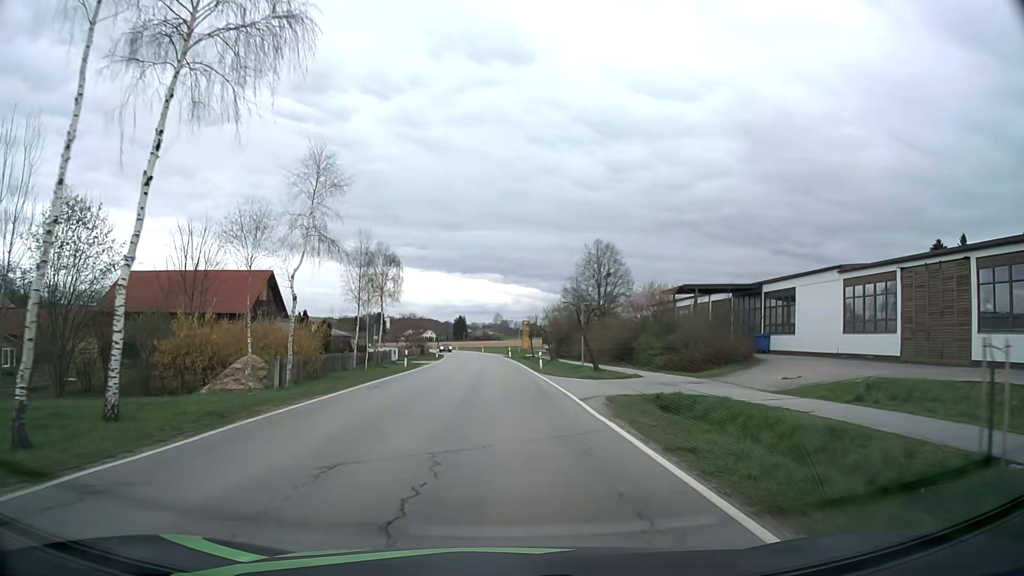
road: secondary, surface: asphalt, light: Day
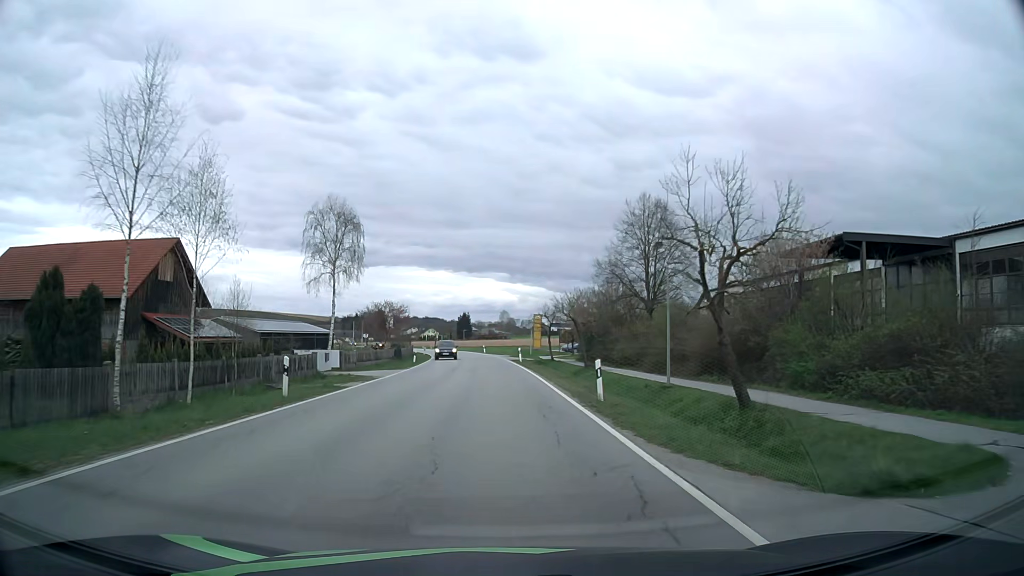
(0.0, +22.7) m; -1°
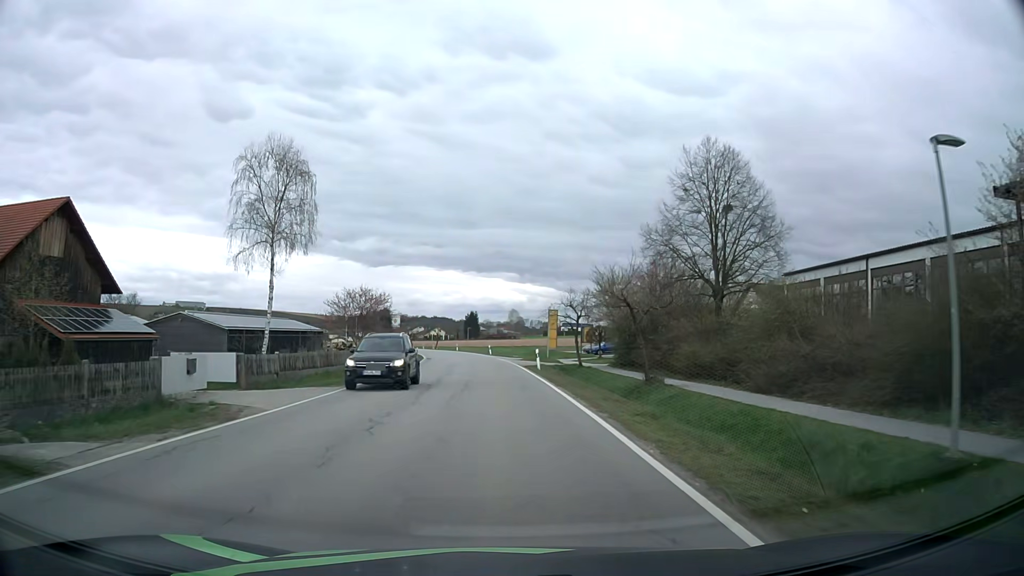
(0.0, +15.3) m; 0°
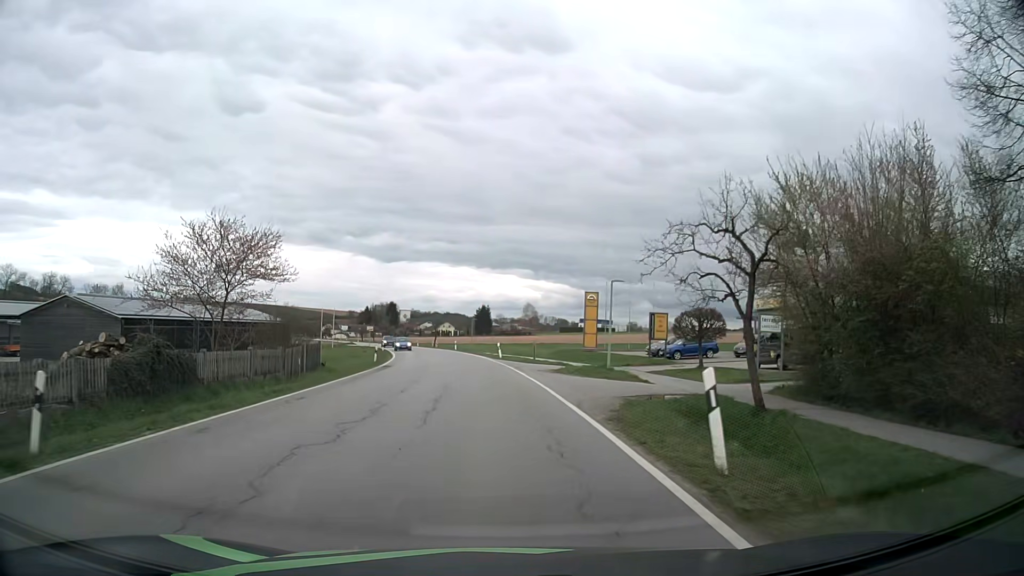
(-0.3, +28.2) m; -1°
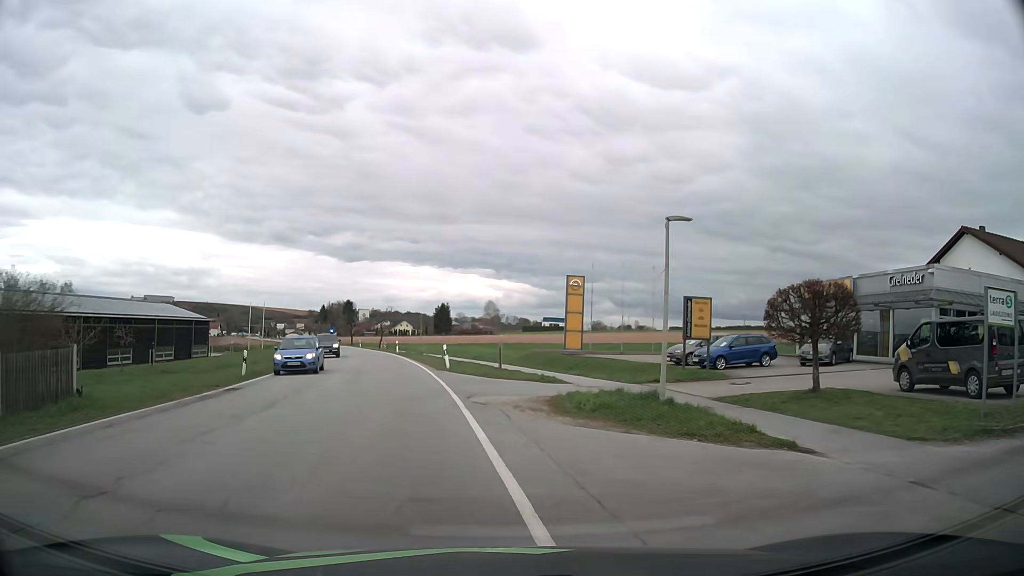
(+0.3, +16.0) m; +4°
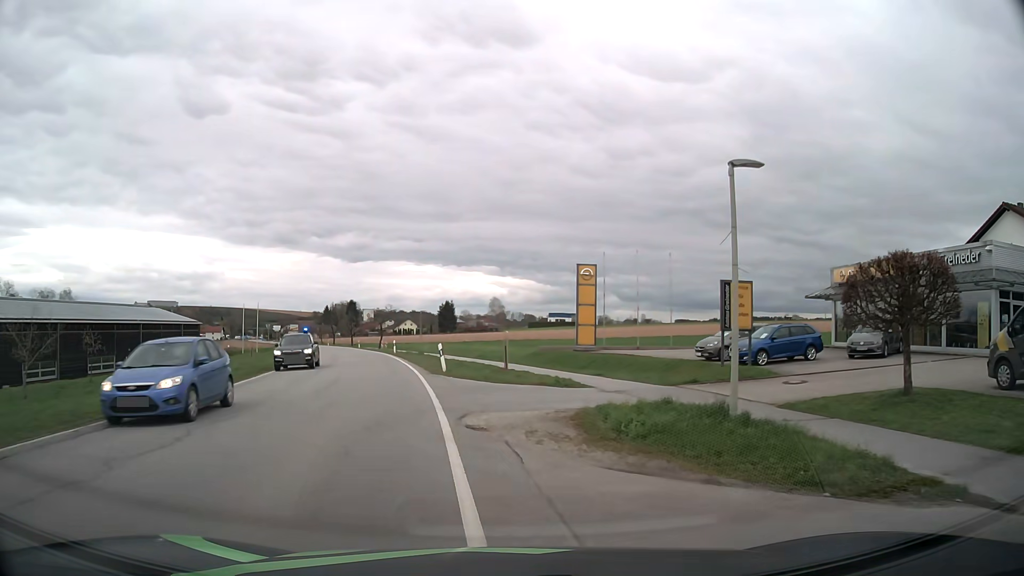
(0.0, +4.3) m; 0°
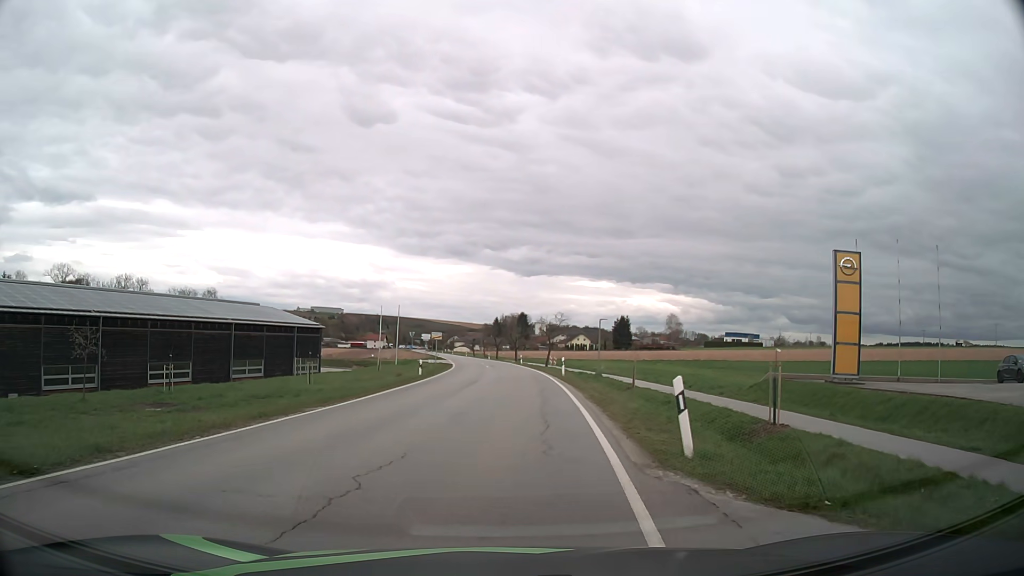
(-2.0, +15.3) m; -15°
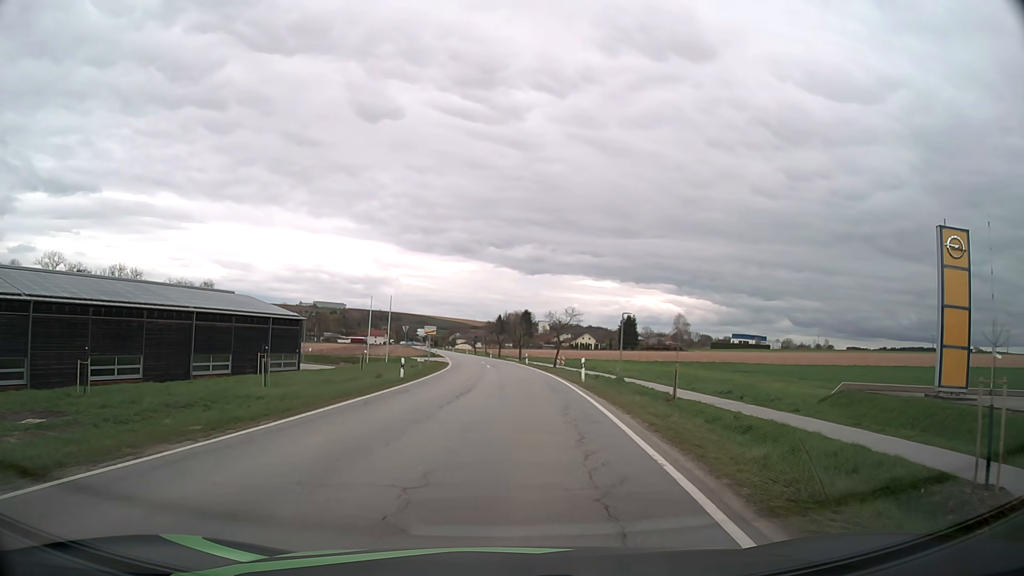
(-0.2, +8.1) m; -1°
(0, +10) (0, +20) (+1, +30) (+1, +40) (+1, +50) (0, +60) (0, +70) (-1, +80) (-2, +90) (-3, +100) m
